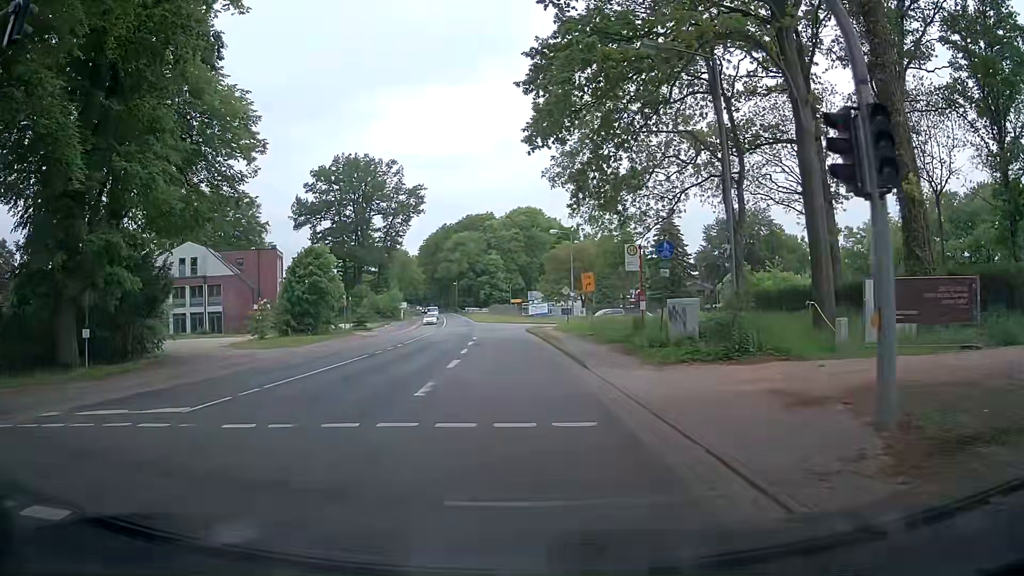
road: secondary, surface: asphalt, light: Day
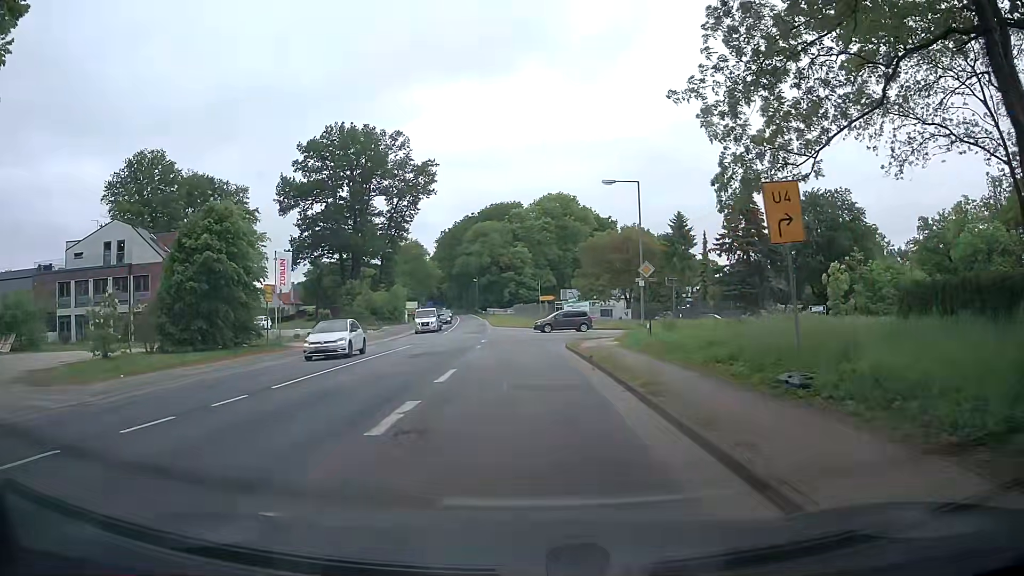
(-0.6, +22.2) m; -2°
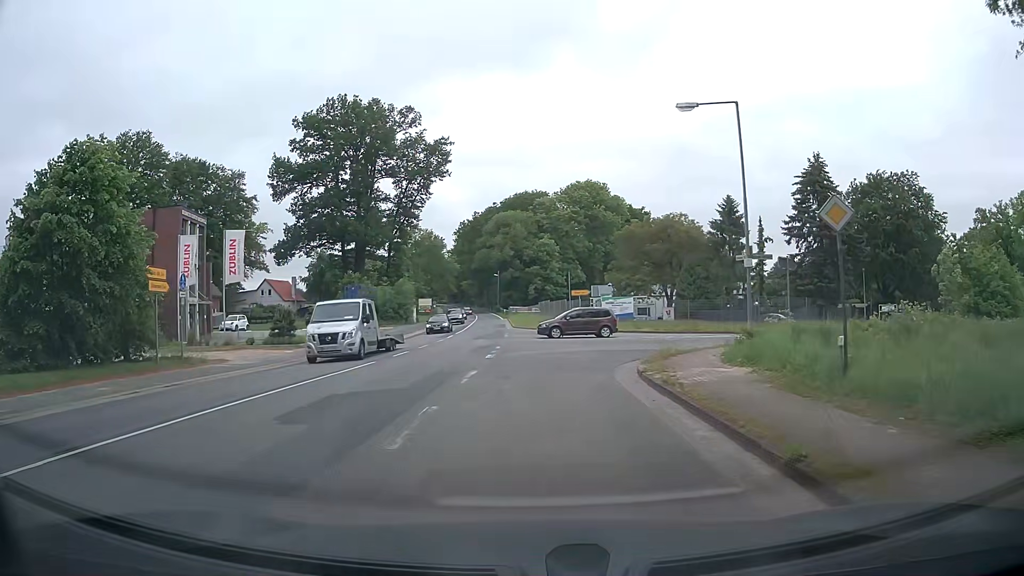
(-0.7, +12.9) m; -2°
(0, +10) (0, +20) (+5, +29) (+12, +35) (+20, +41) (+28, +48) (+35, +55) (+42, +63) (+48, +70) (+55, +78) m
